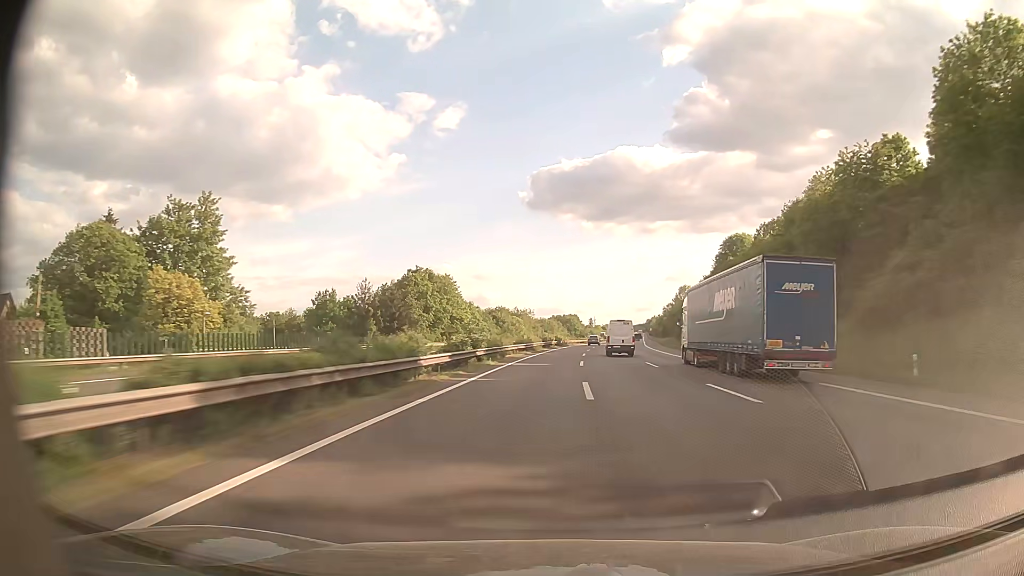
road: motorway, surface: asphalt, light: Day
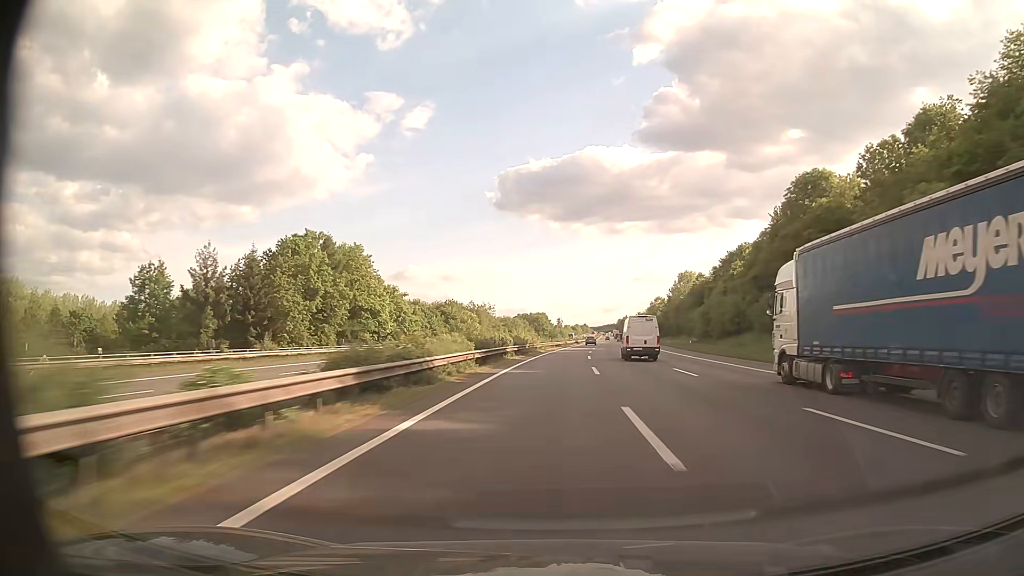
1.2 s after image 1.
(+1.1, +43.8) m; +3°
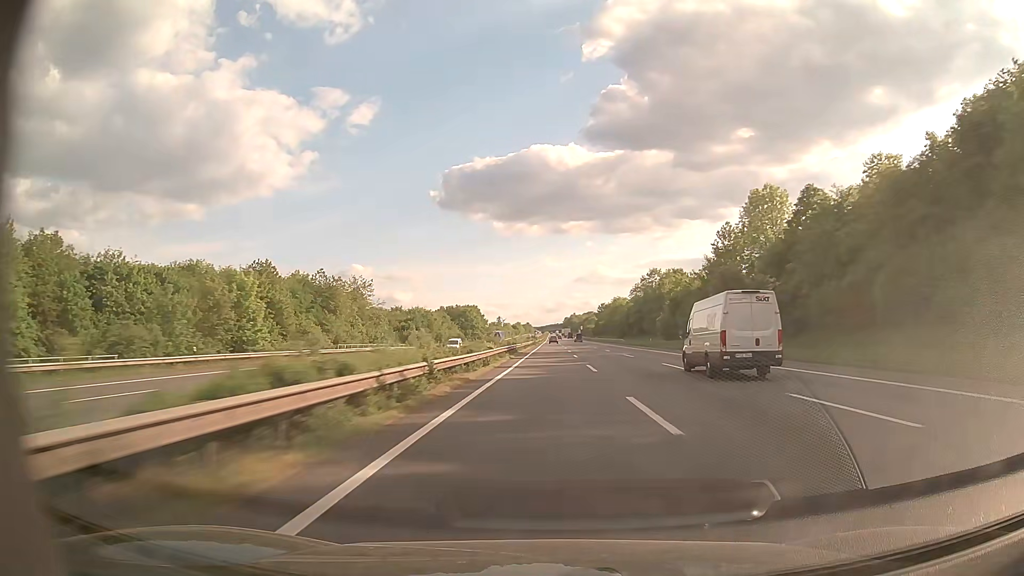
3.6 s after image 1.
(+4.5, +88.4) m; +5°
(0, +10) (0, +20) (0, +30) (0, +40) (0, +50) (0, +60) (0, +70) (0, +80) (0, +90) (+1, +100) m
